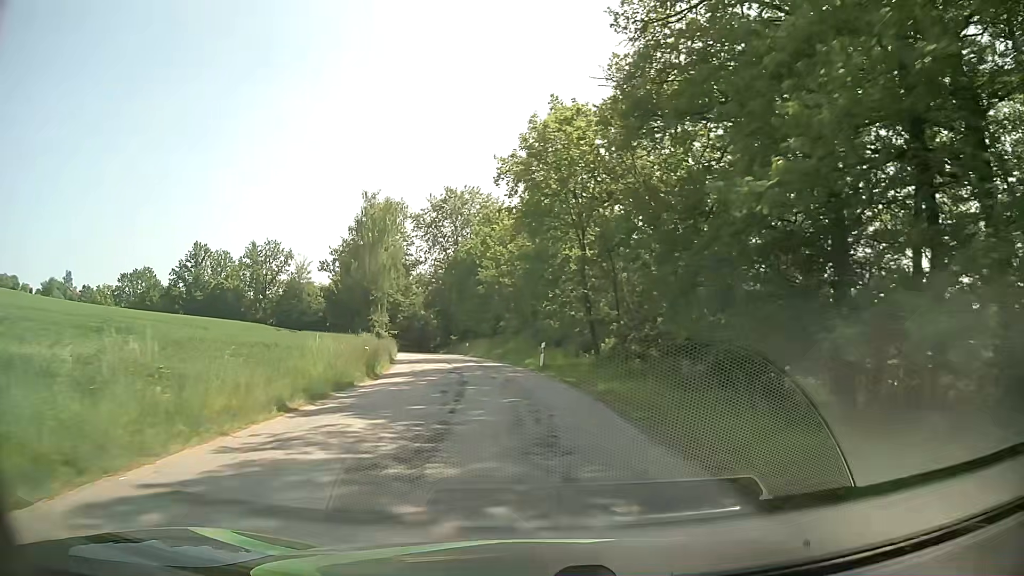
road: unclassified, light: Day
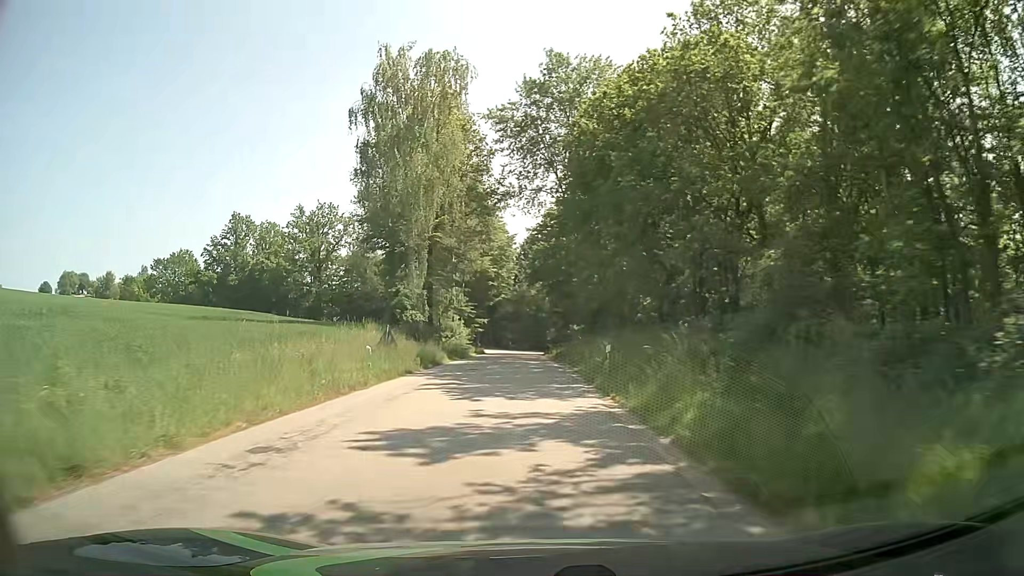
(-4.4, +42.0) m; -11°
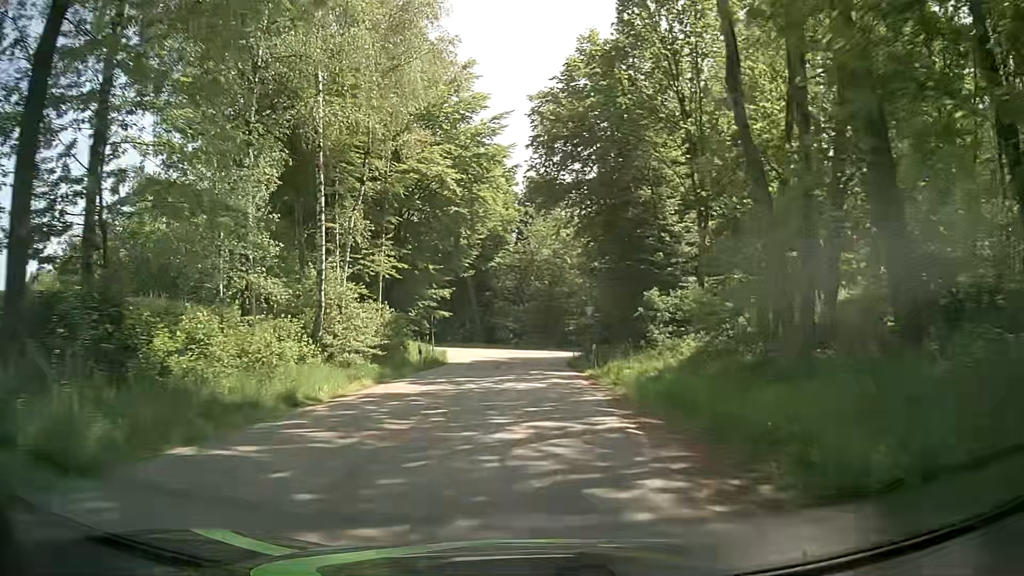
(-0.3, +39.4) m; -1°
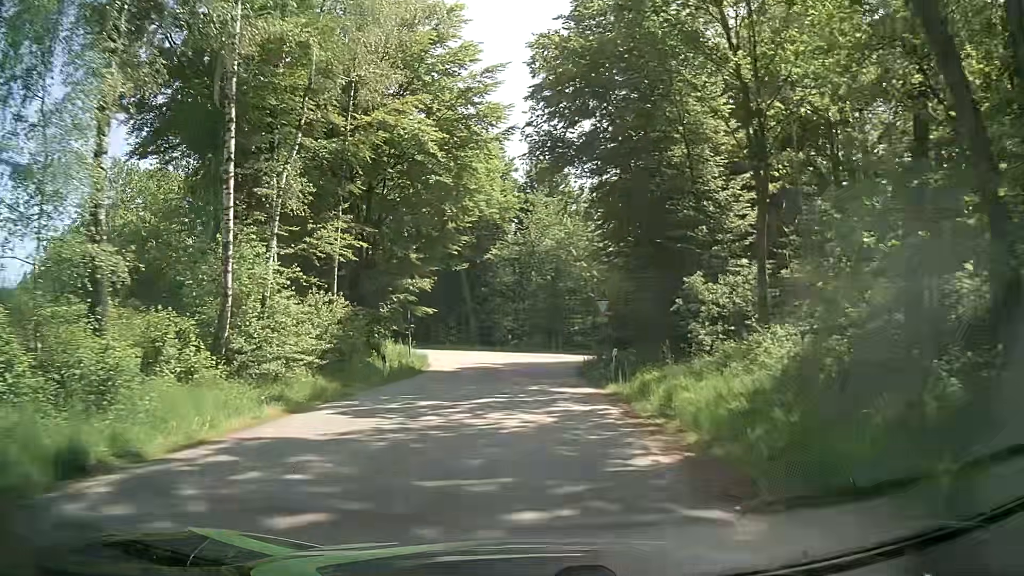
(0.0, +6.7) m; -1°
